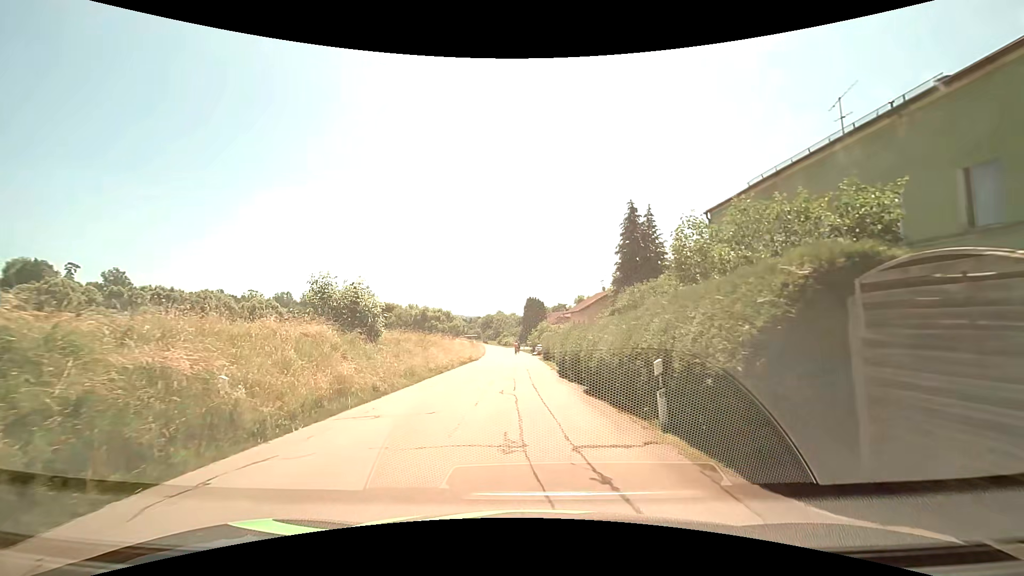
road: tertiary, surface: asphalt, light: Day
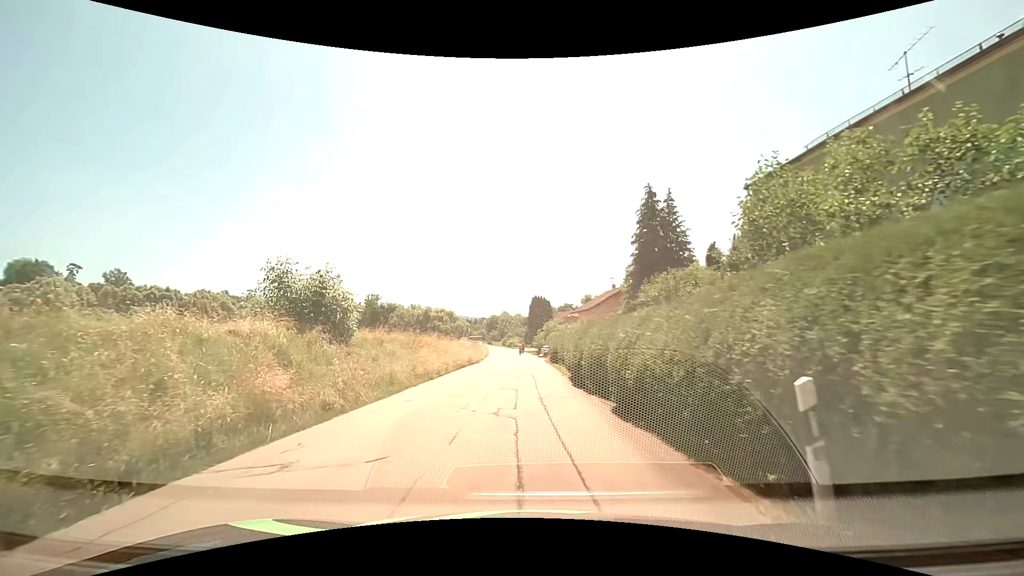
(0.0, +4.1) m; 0°
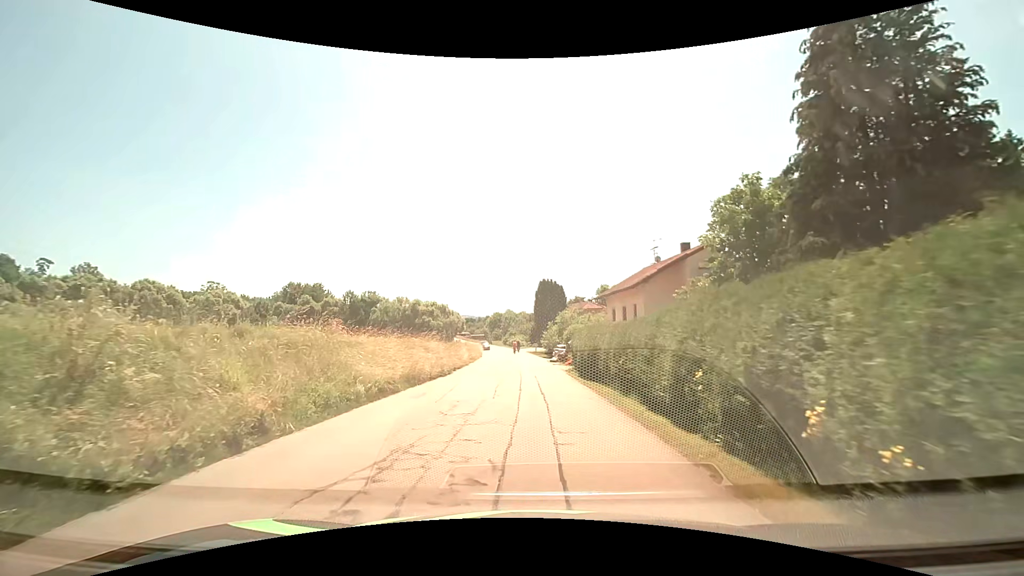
(-0.3, +20.7) m; -1°
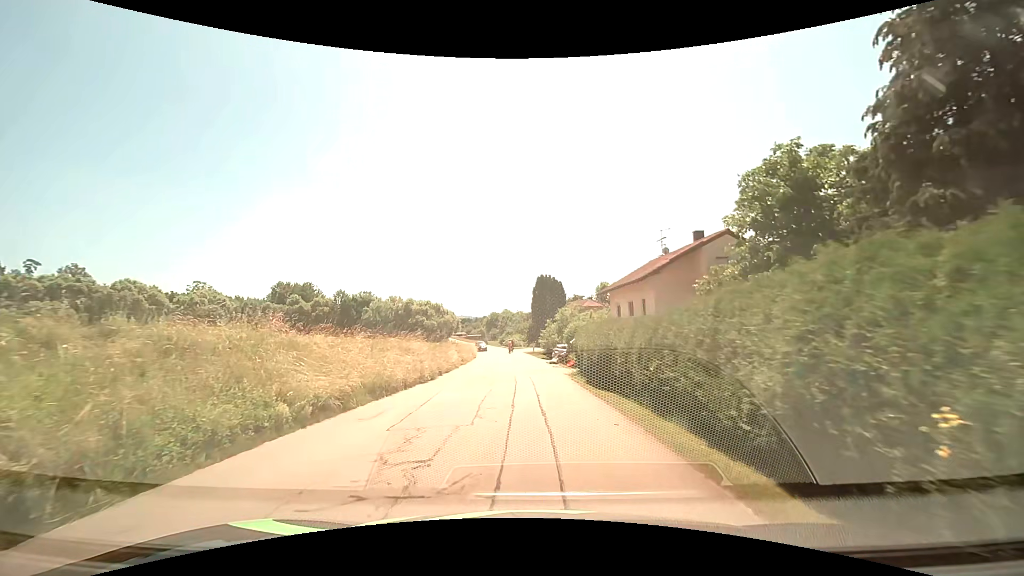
(0.0, +3.9) m; +1°
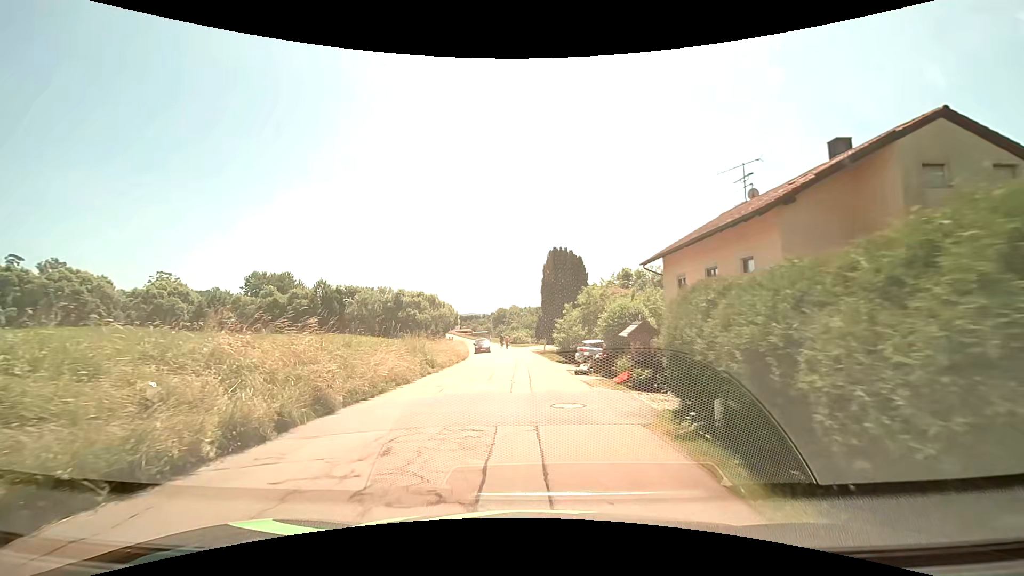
(-0.2, +15.7) m; -2°
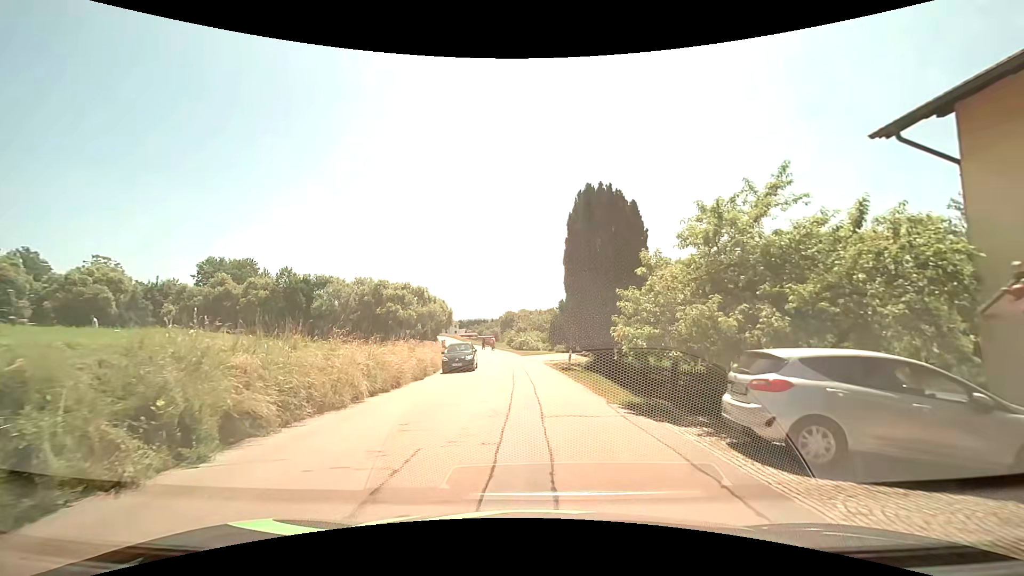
(-0.3, +19.7) m; -1°
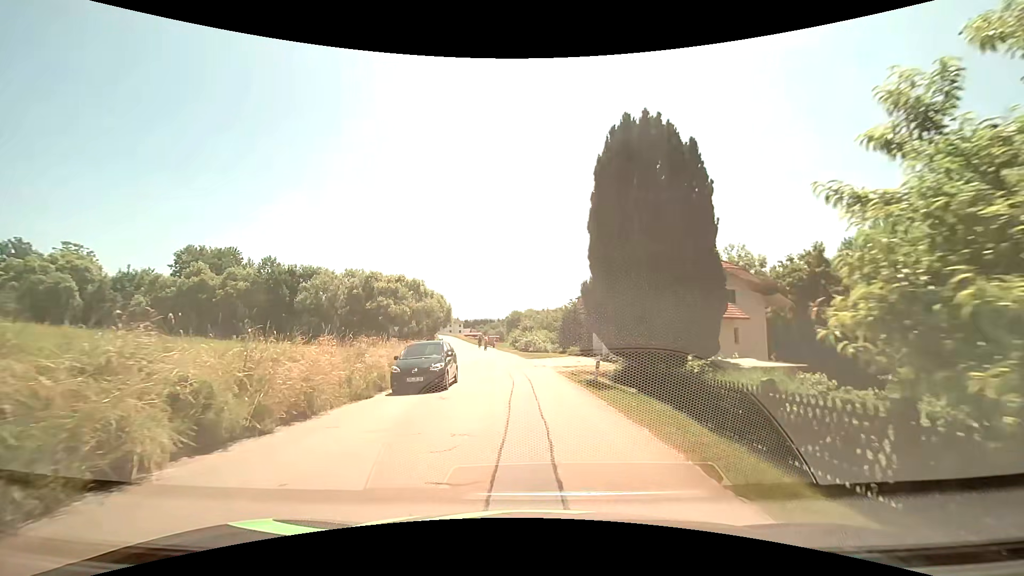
(-0.1, +8.2) m; -1°
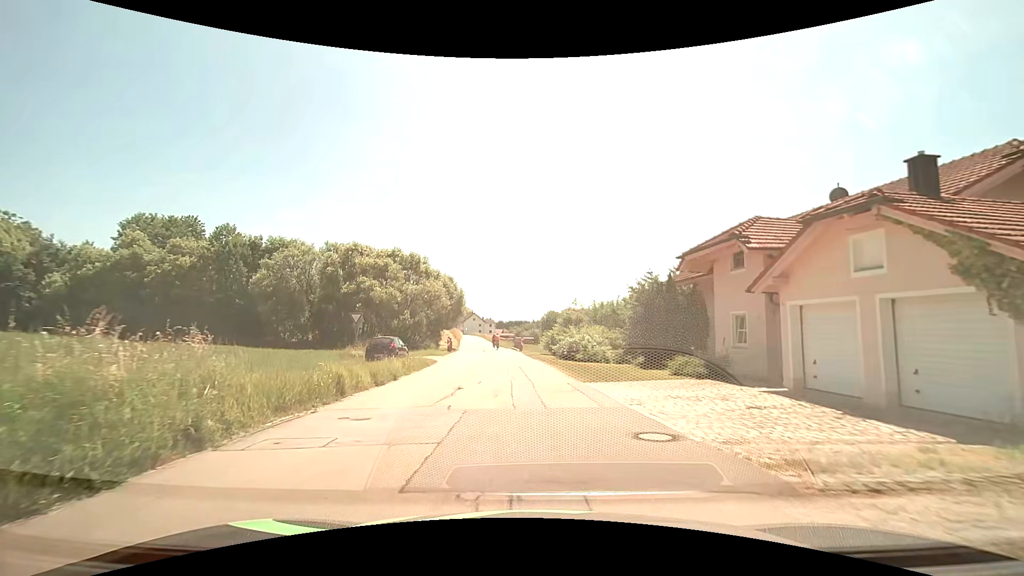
(-0.7, +21.1) m; -5°
